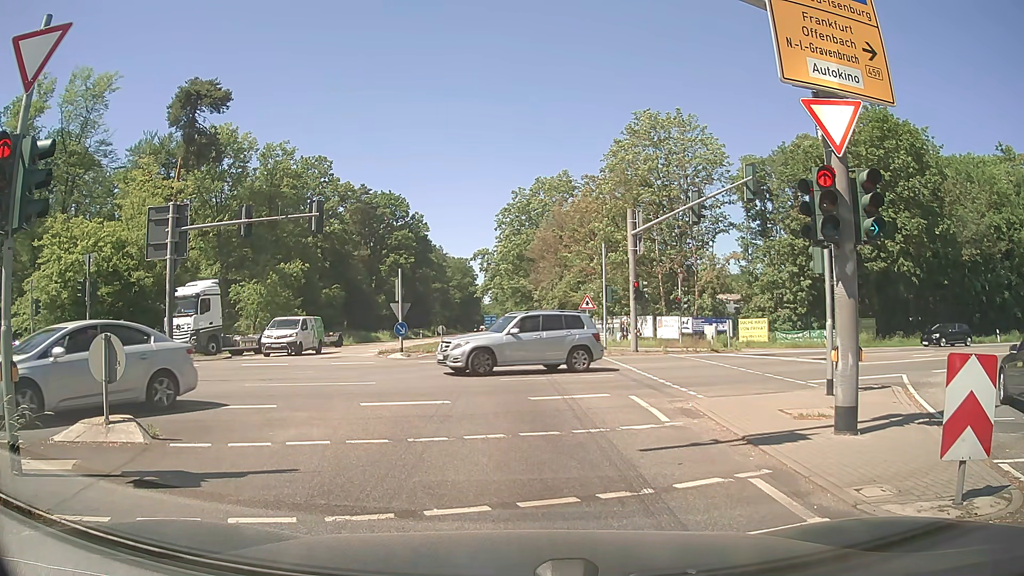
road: secondary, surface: asphalt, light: Day
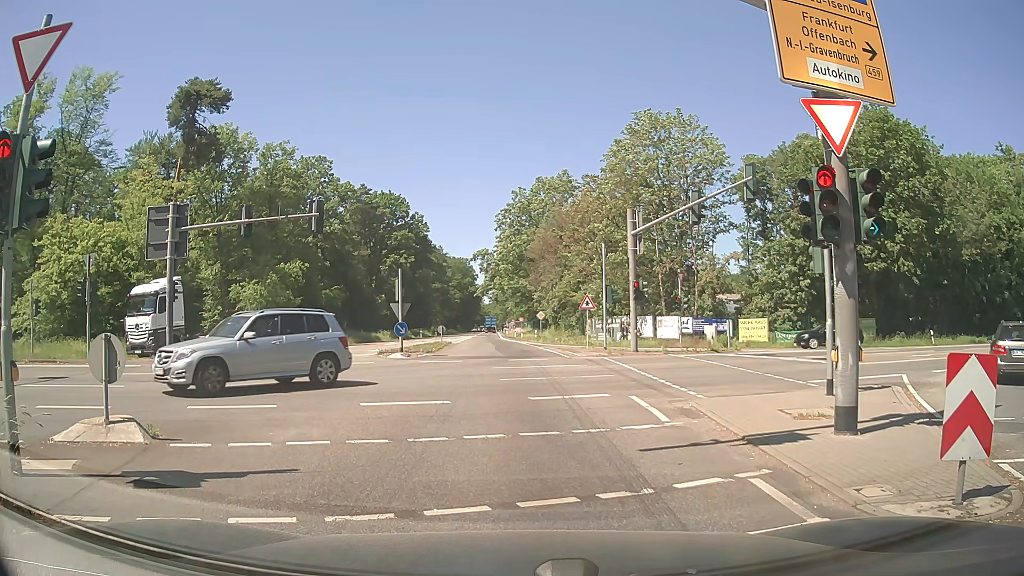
(0.0, 0.0) m; 0°
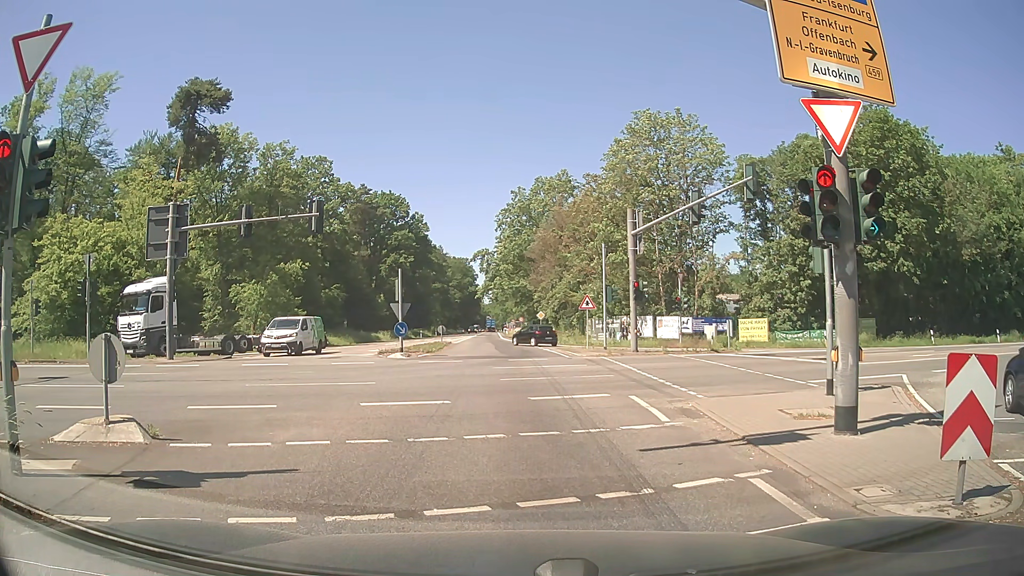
(0.0, 0.0) m; 0°
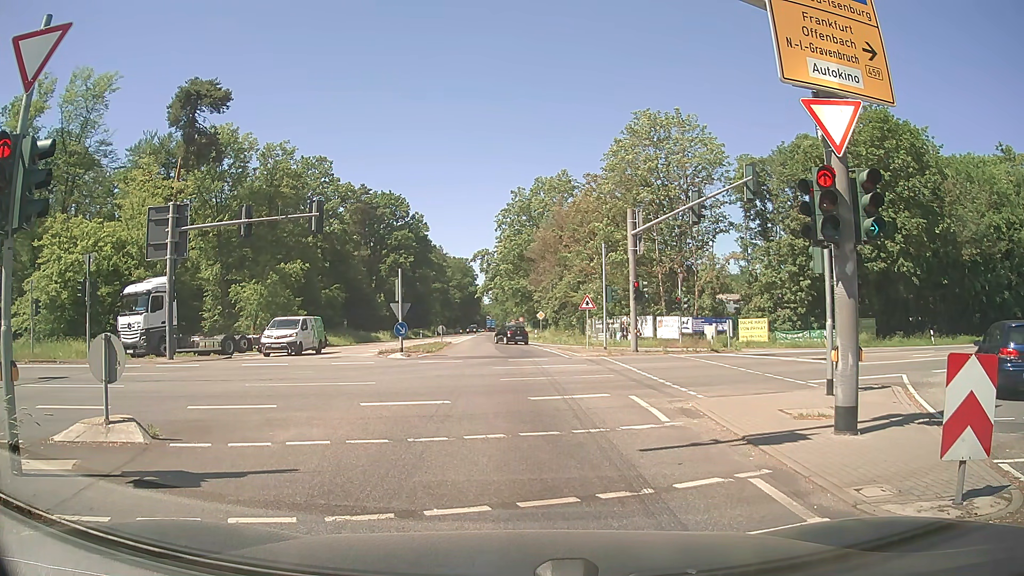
(0.0, 0.0) m; 0°
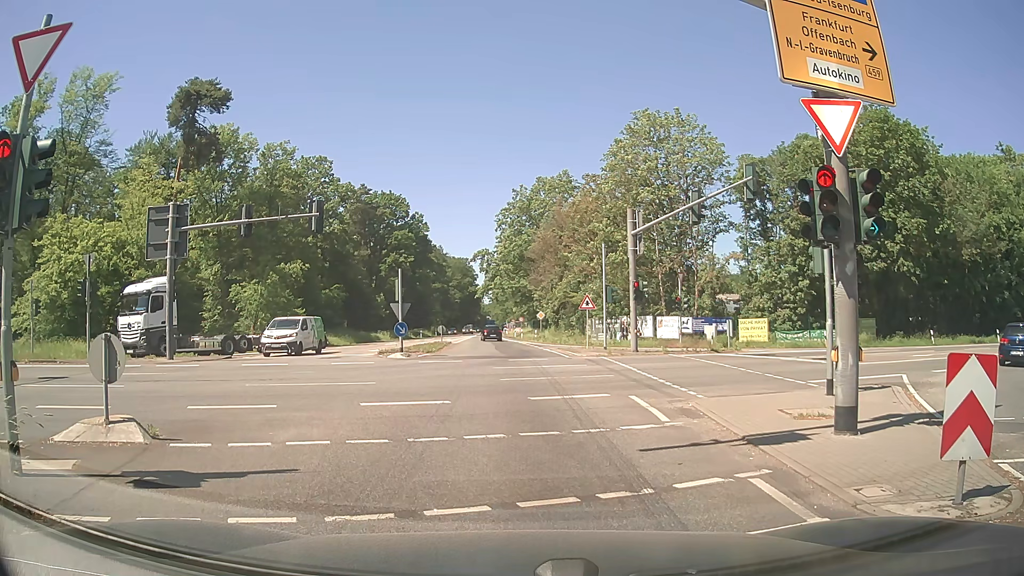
(0.0, 0.0) m; 0°
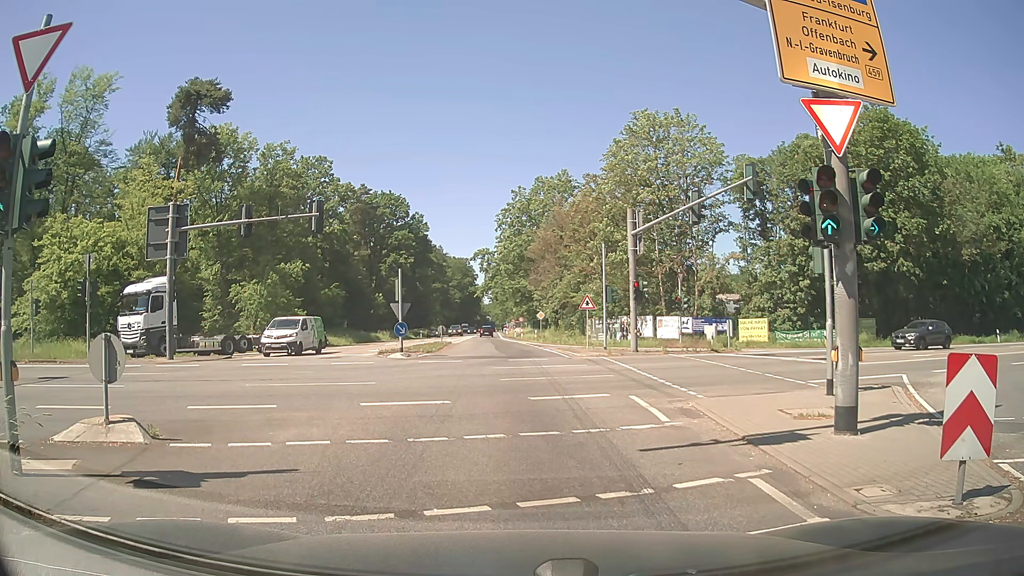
(0.0, 0.0) m; 0°
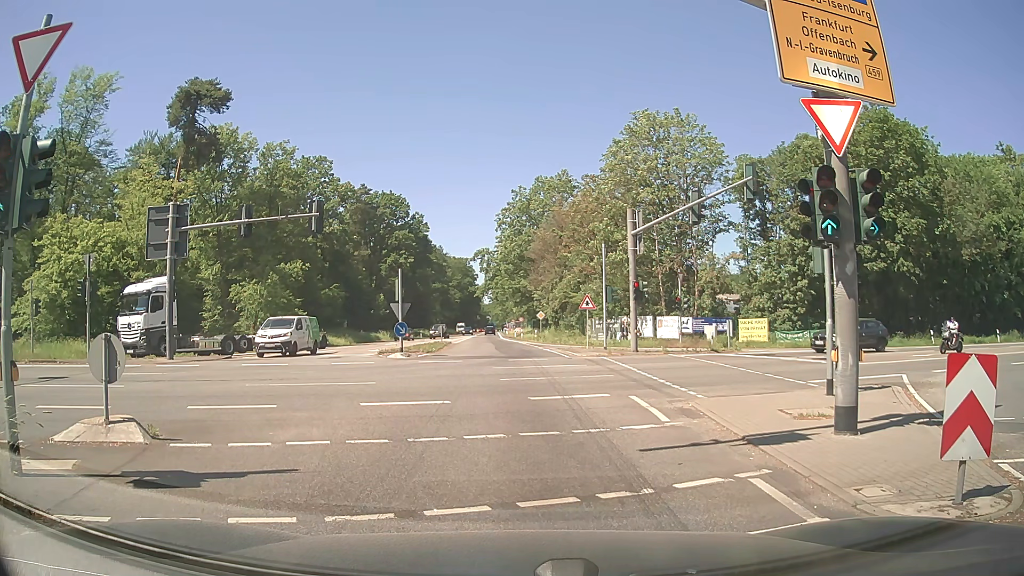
(0.0, 0.0) m; 0°
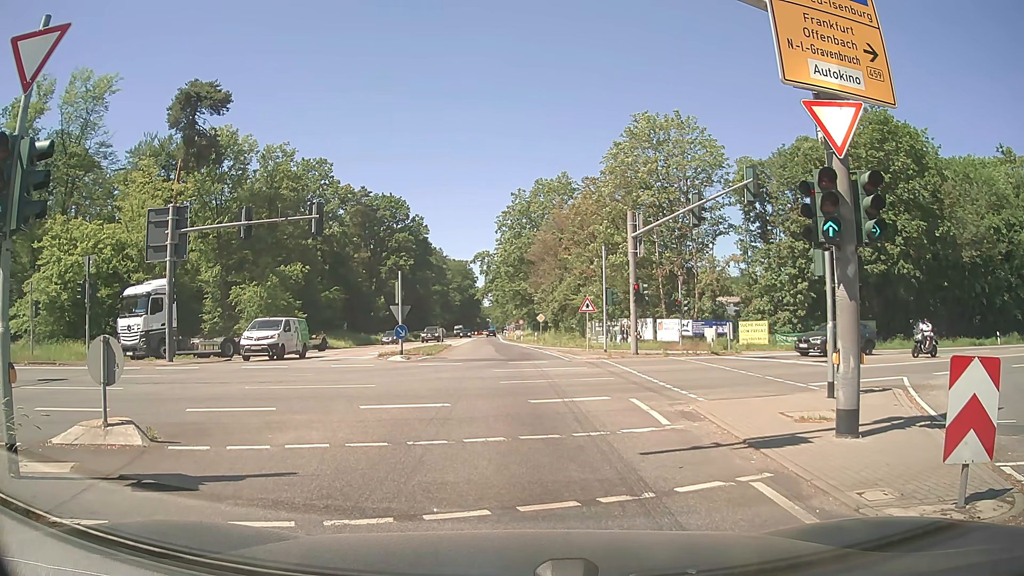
(0.0, 0.0) m; 0°
